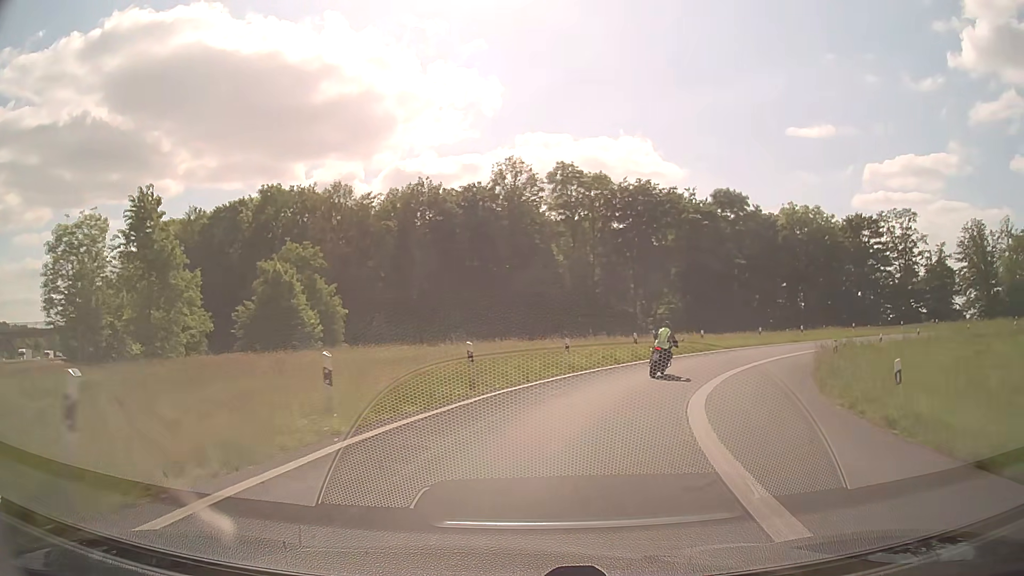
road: motorway_link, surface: asphalt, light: Day
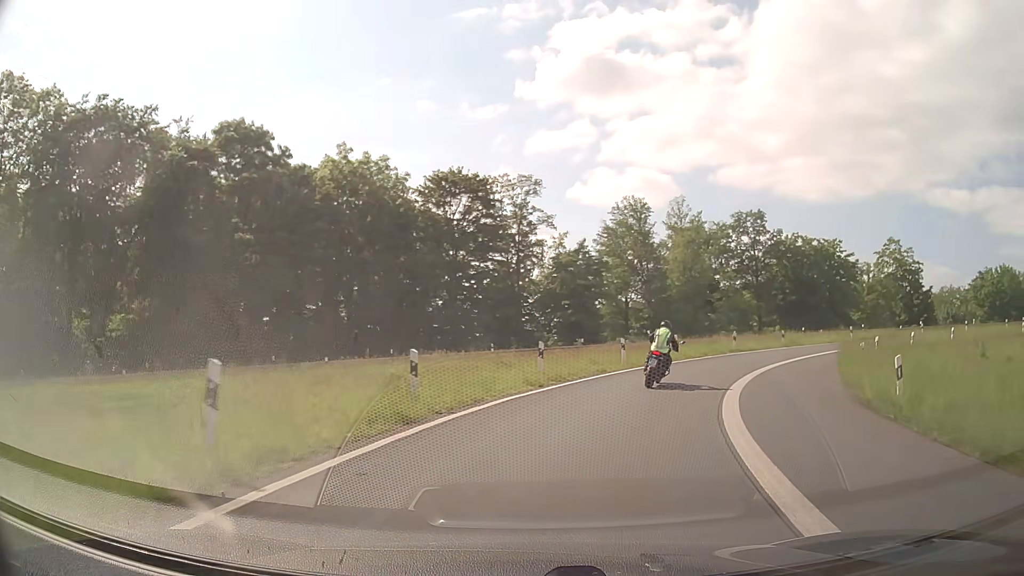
(+12.0, +34.3) m; +40°
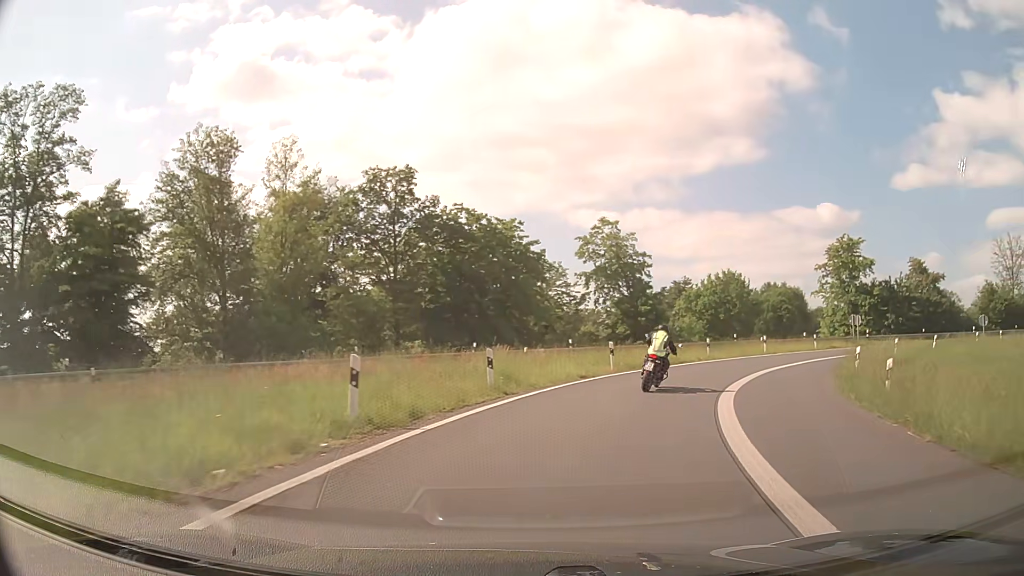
(+7.5, +26.2) m; +32°
(+1, +10) (+4, +19) (+9, +28) (+15, +36) (+23, +42) (+32, +47) (+41, +49) (+51, +51) (+61, +52) (+71, +52) m
